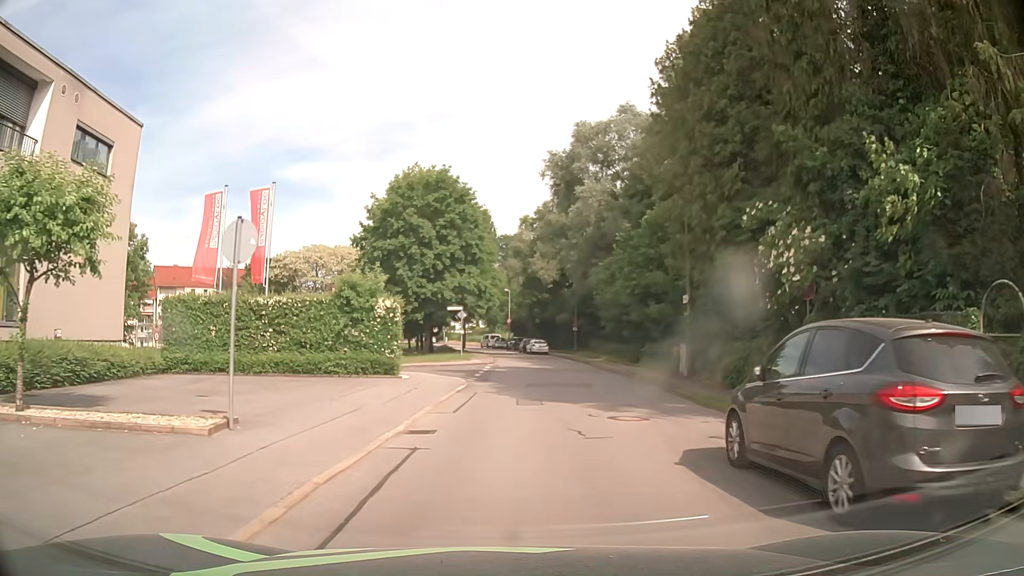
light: Day
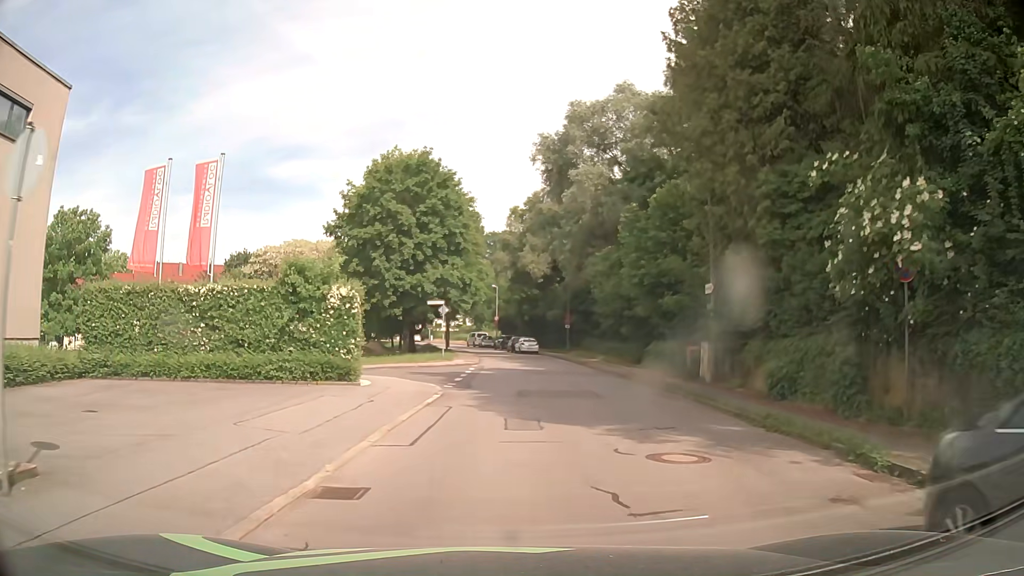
(+0.1, +4.5) m; +2°
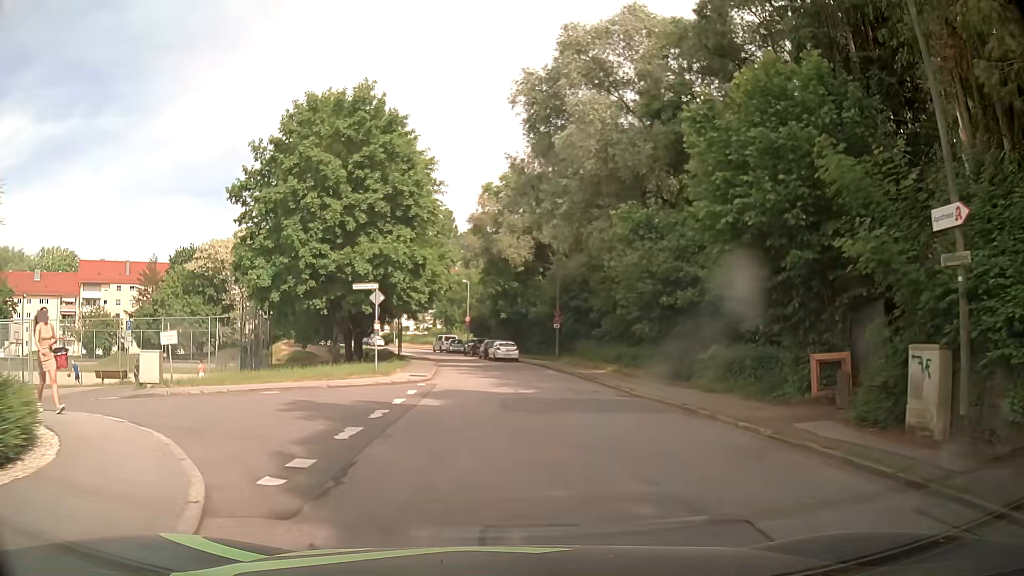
(+0.4, +13.4) m; +2°
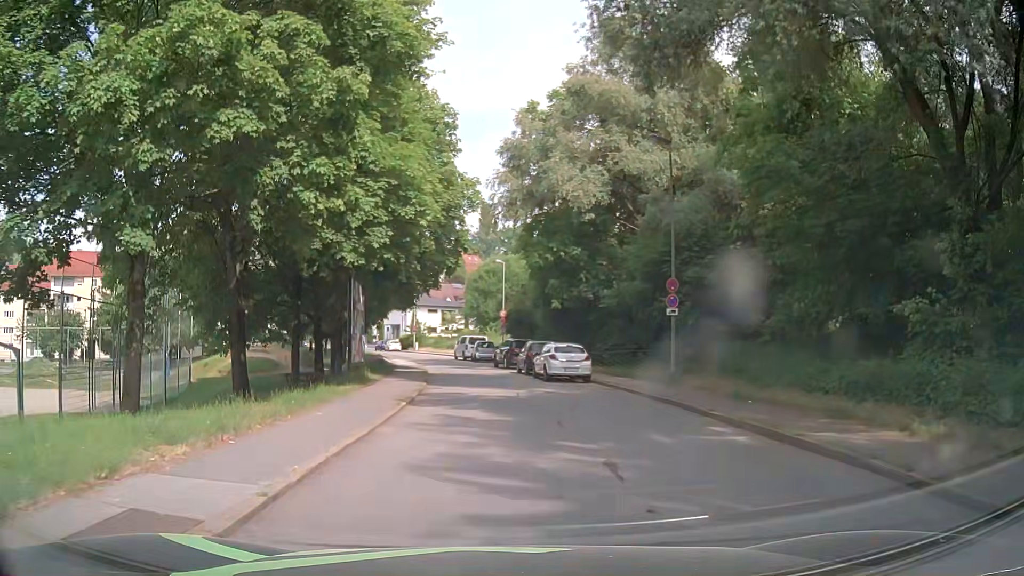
(-0.4, +22.3) m; -2°
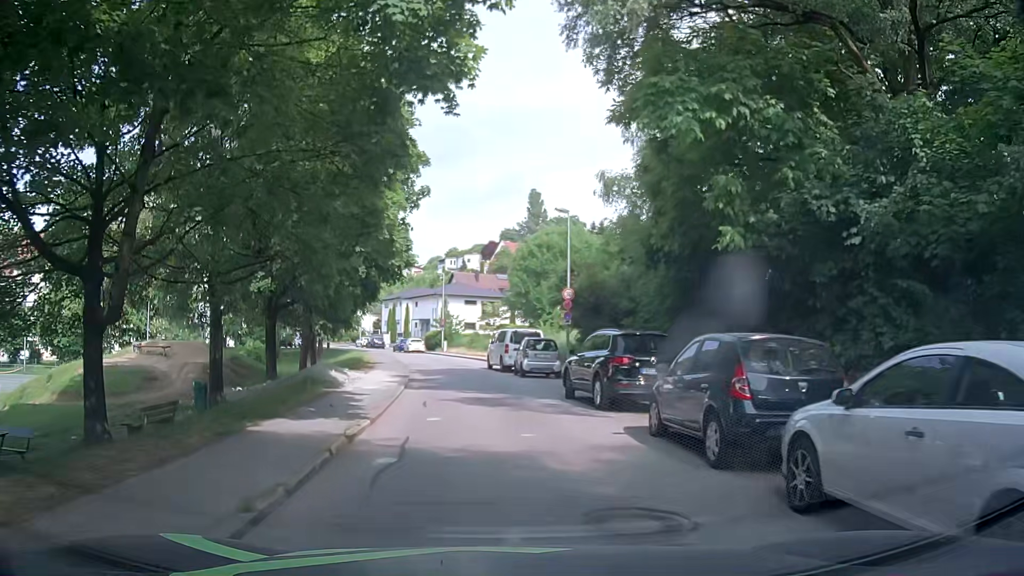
(-0.9, +22.2) m; -4°
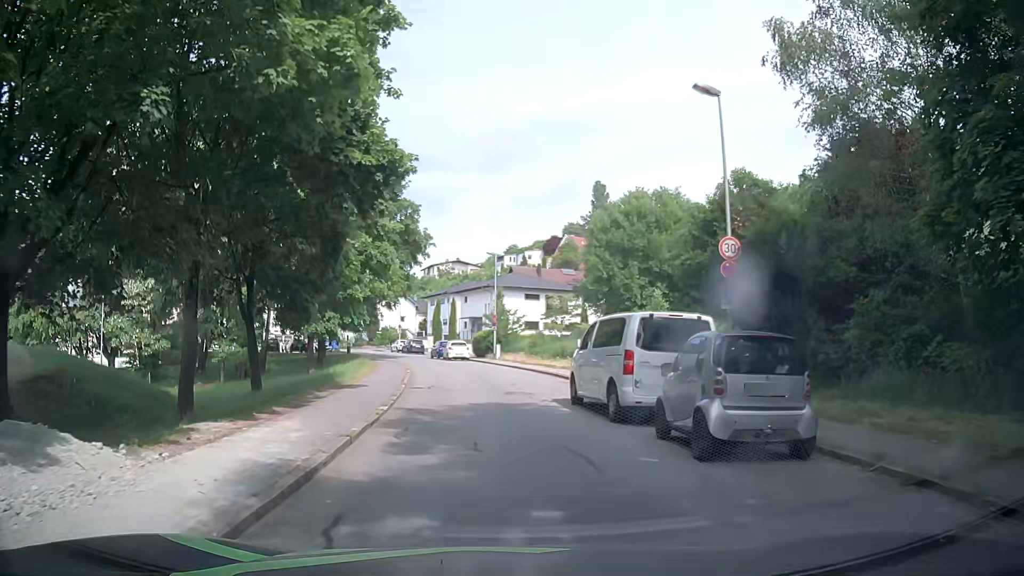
(-1.1, +17.8) m; -5°
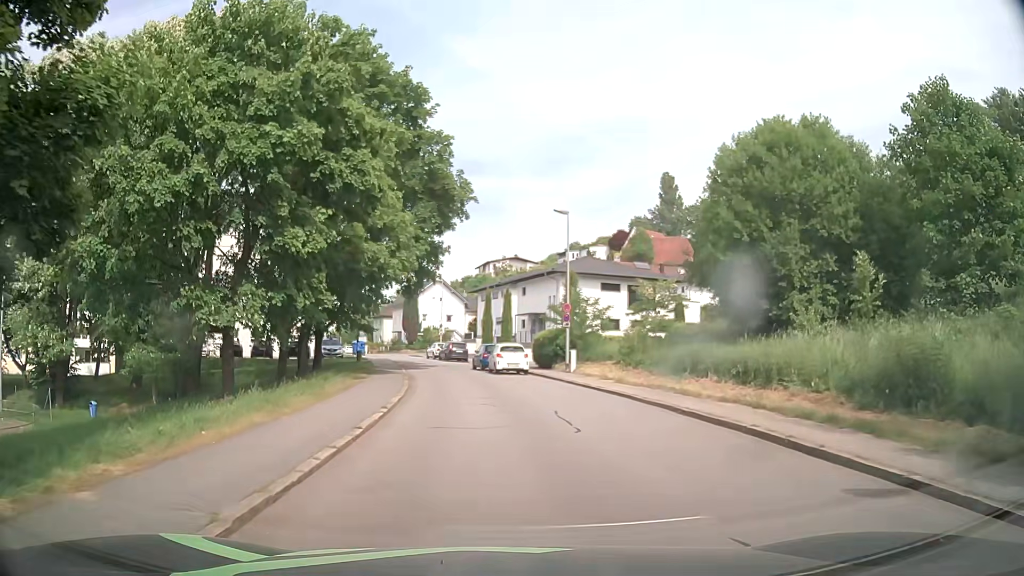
(-1.0, +17.8) m; -6°
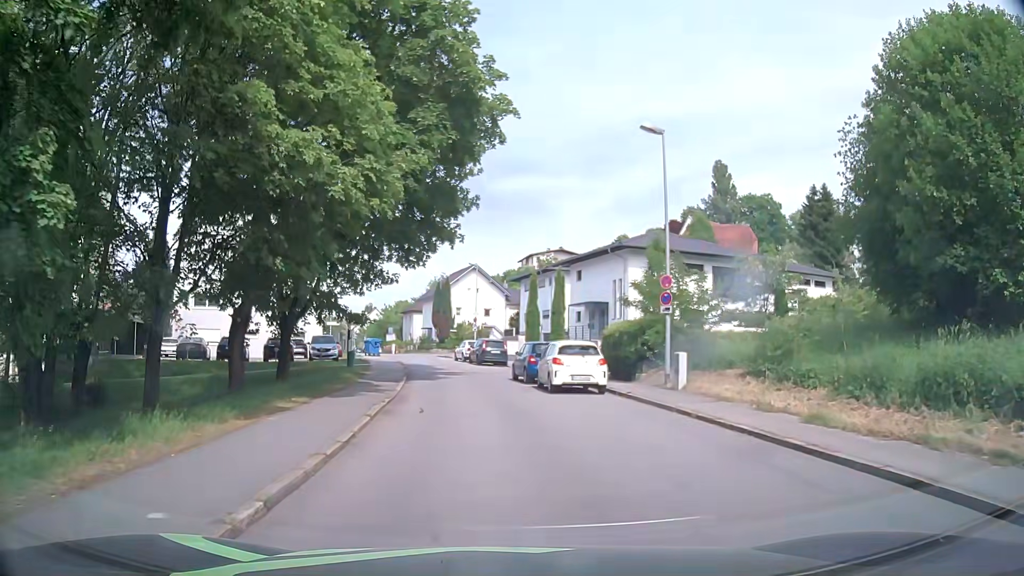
(-0.3, +13.4) m; -3°
(0, +10) (-1, +20) (-2, +30) (-4, +40) (-6, +50) (-9, +59) (-12, +69) (-15, +78) (-19, +87) (-22, +97) m
